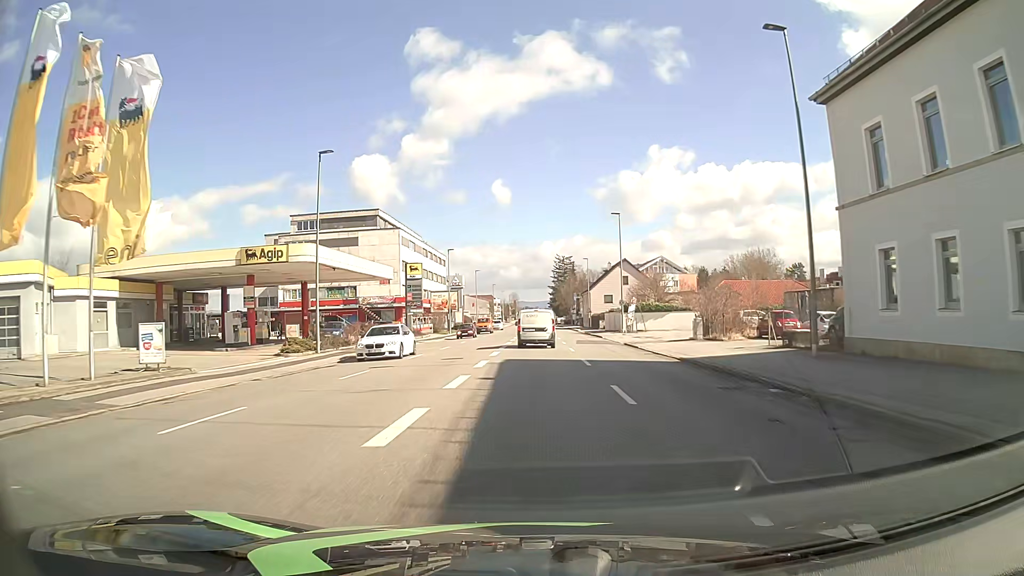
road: tertiary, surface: asphalt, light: Day
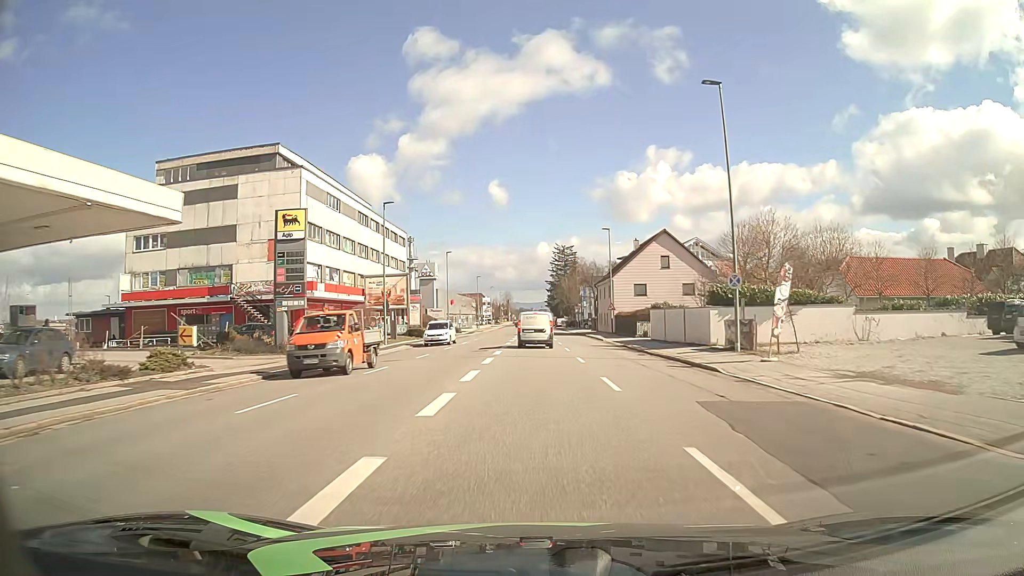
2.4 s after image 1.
(0.0, +33.7) m; 0°
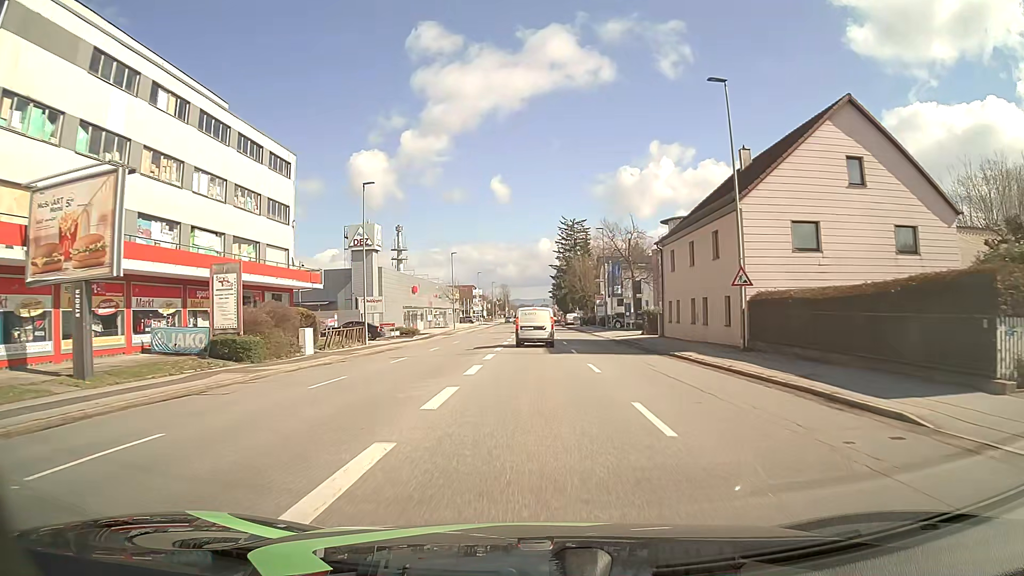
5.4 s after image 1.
(0.0, +41.4) m; 0°
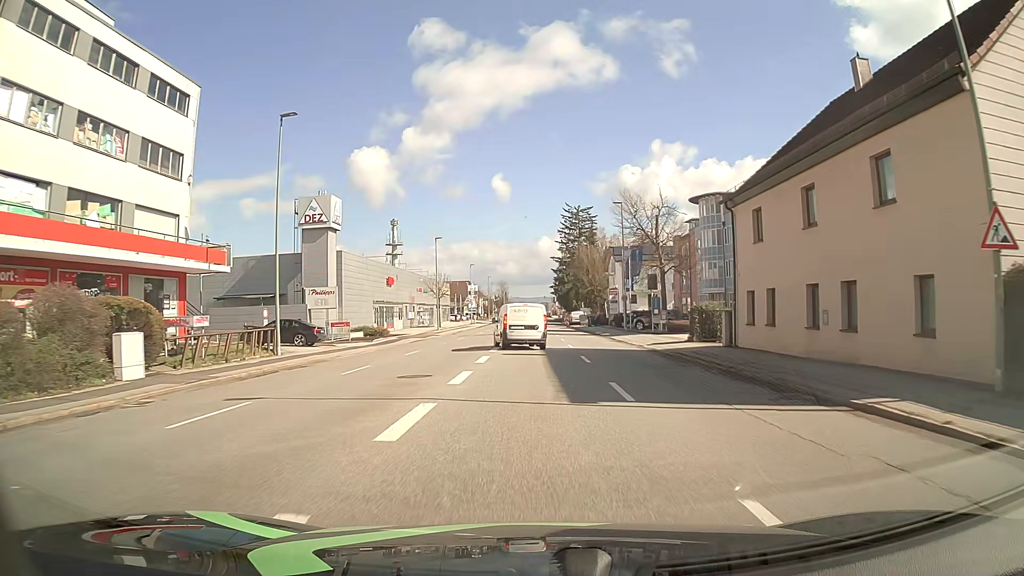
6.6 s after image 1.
(0.0, +14.7) m; 0°
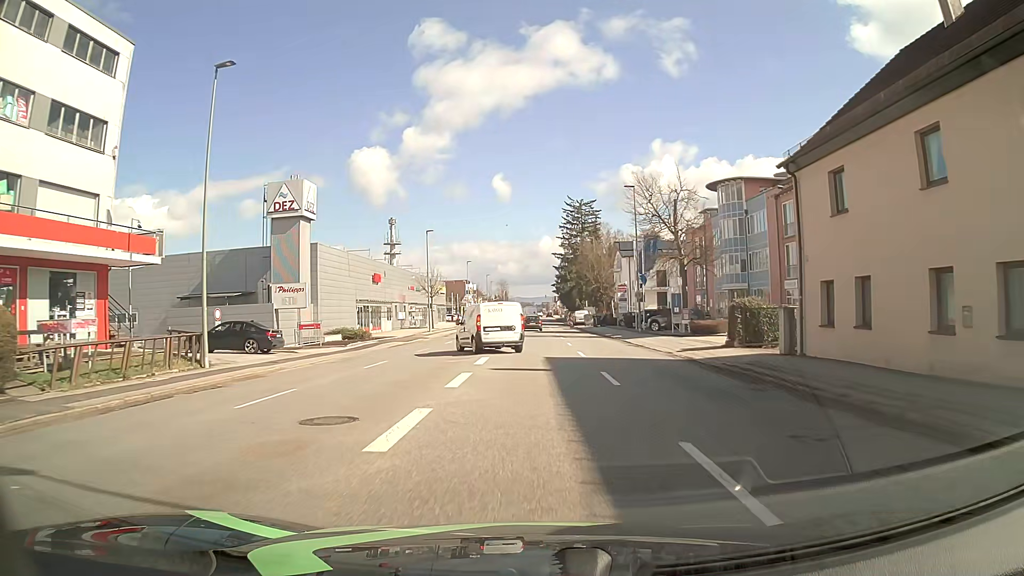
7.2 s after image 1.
(0.0, +6.6) m; 0°
(0, +10) (0, +20) (0, +30) (0, +40) (0, +50) (0, +60) (0, +70) (0, +80) (0, +90) (0, +100) m
